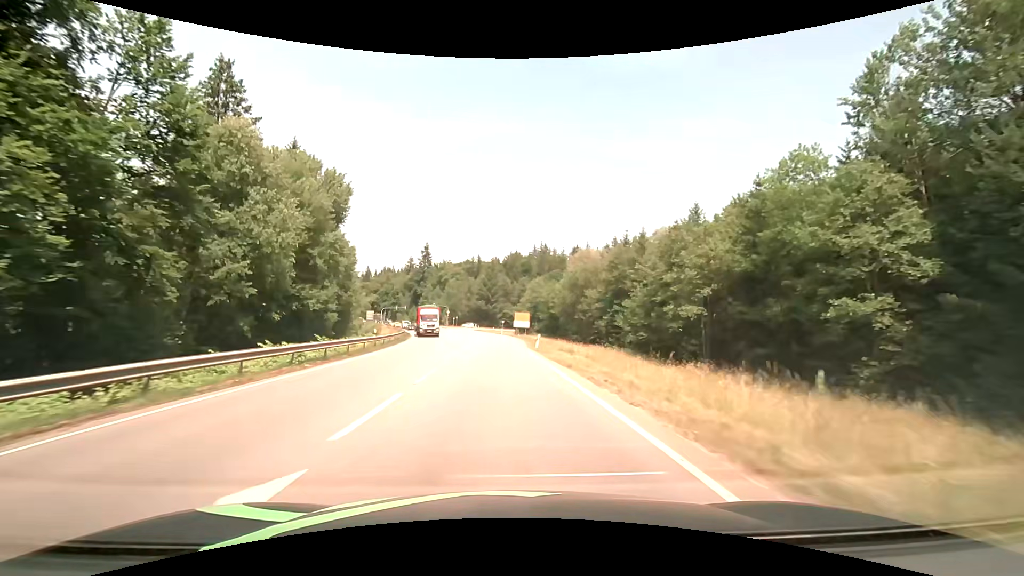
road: secondary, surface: asphalt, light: Day
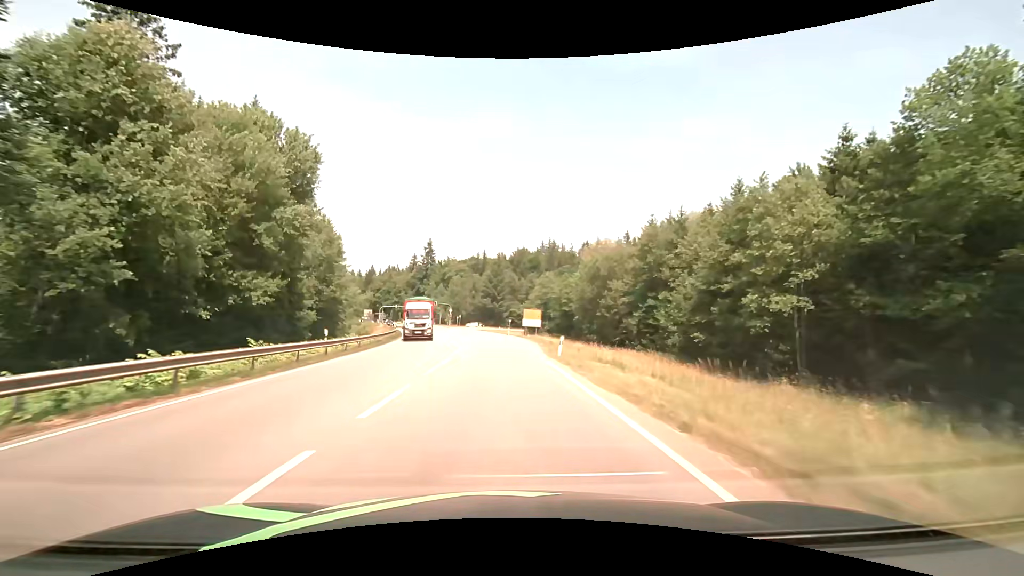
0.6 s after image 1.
(-0.1, +10.7) m; -1°
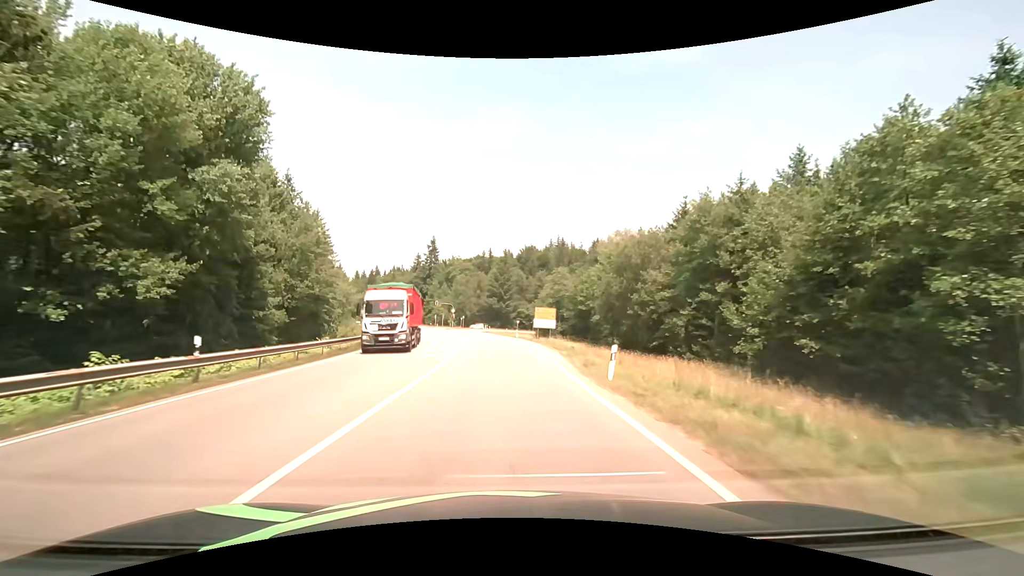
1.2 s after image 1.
(-0.1, +10.5) m; -1°
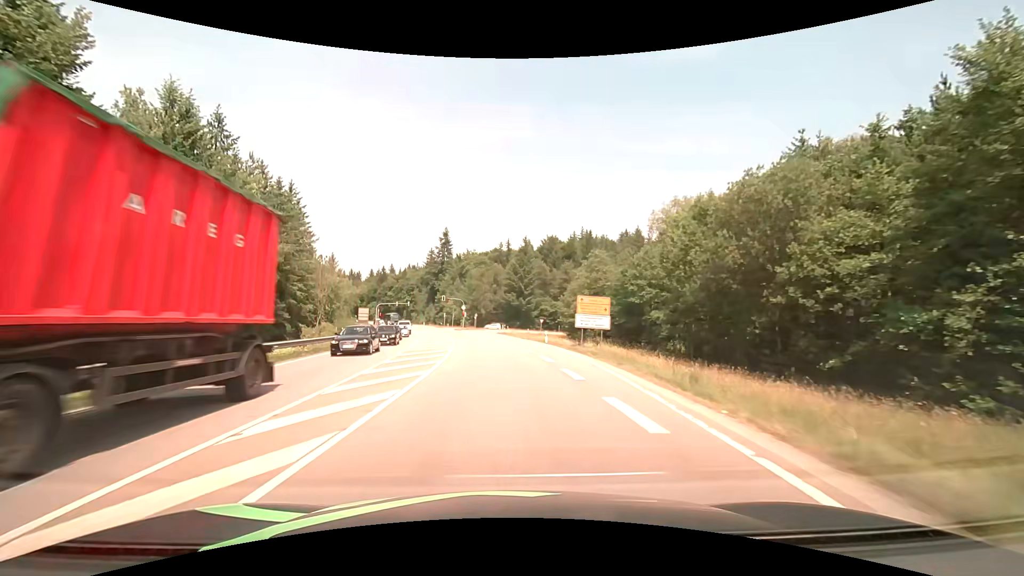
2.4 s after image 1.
(-0.3, +20.1) m; -2°
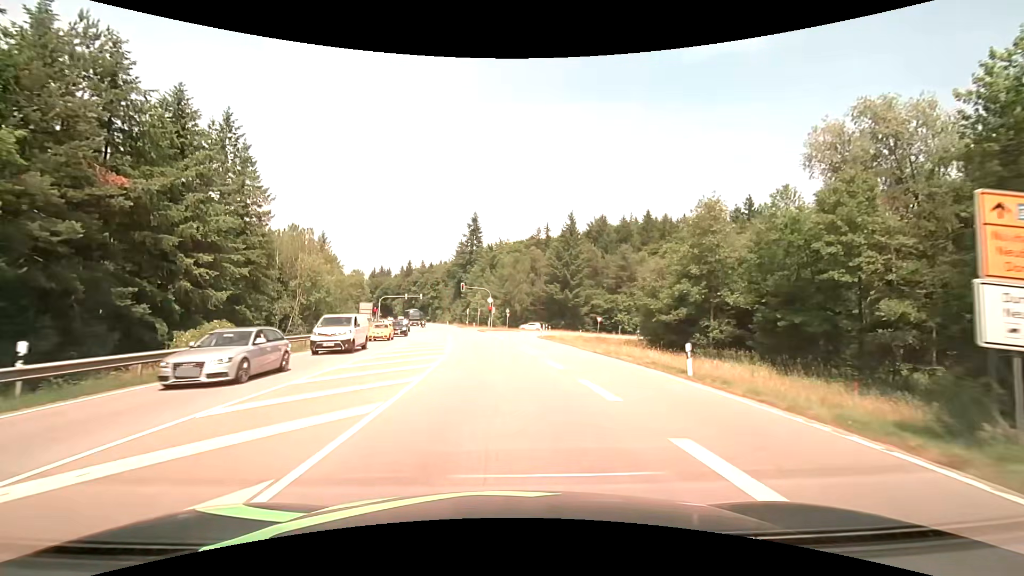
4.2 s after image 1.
(-1.0, +27.1) m; -4°
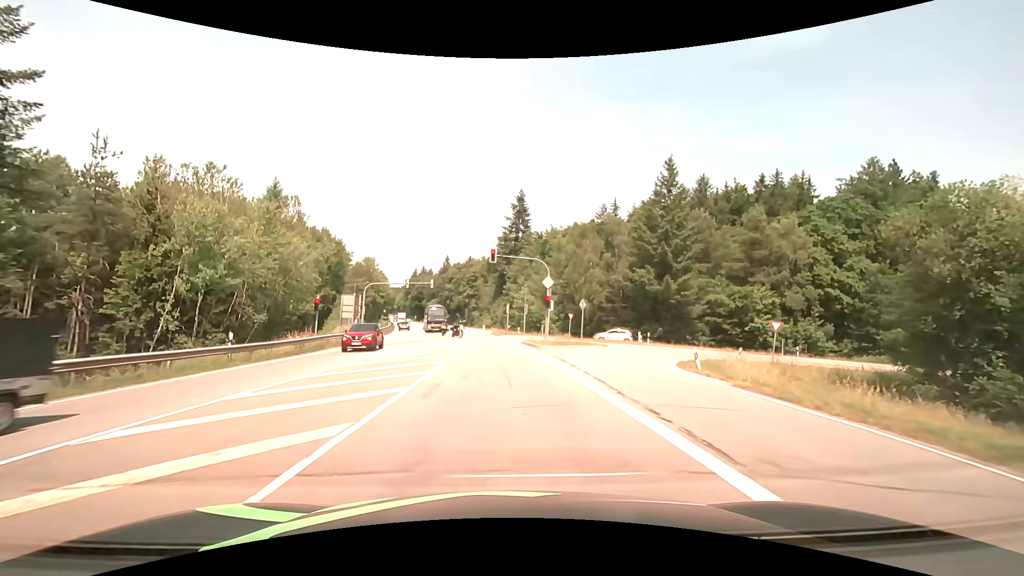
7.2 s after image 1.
(-1.7, +34.4) m; -6°
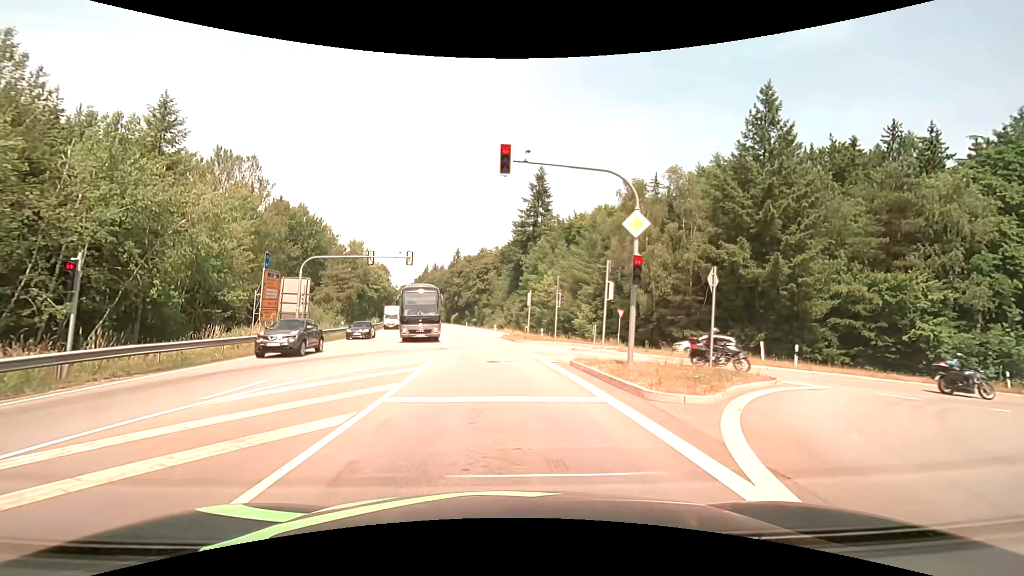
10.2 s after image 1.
(-0.2, +19.5) m; -1°
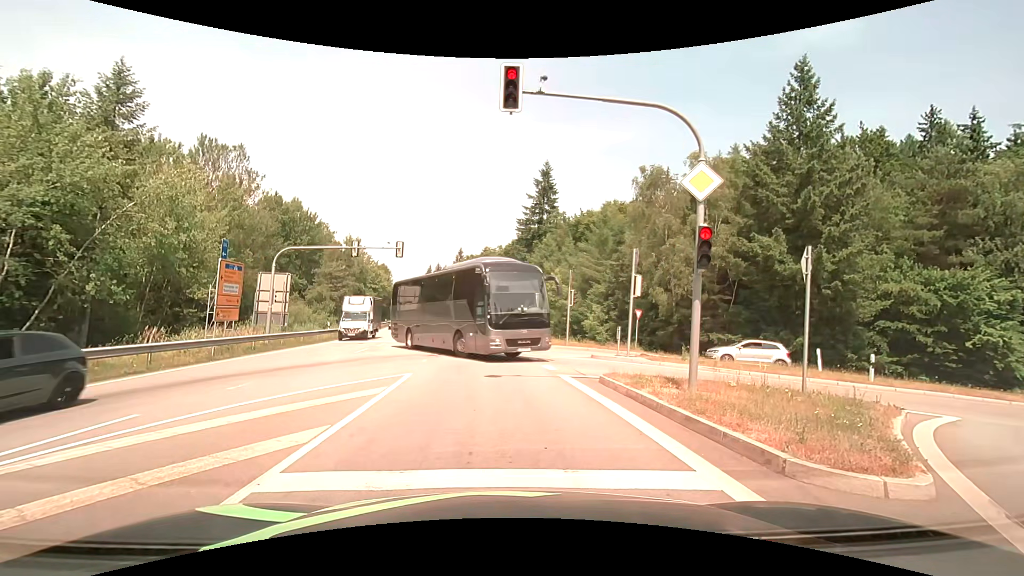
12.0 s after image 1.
(0.0, +4.2) m; 0°
(0, +10) (-1, +20) (-2, +30) (-3, +40) (-4, +50) (-6, +60) (-8, +70) (-9, +79) (-11, +89) (-13, +99) m
